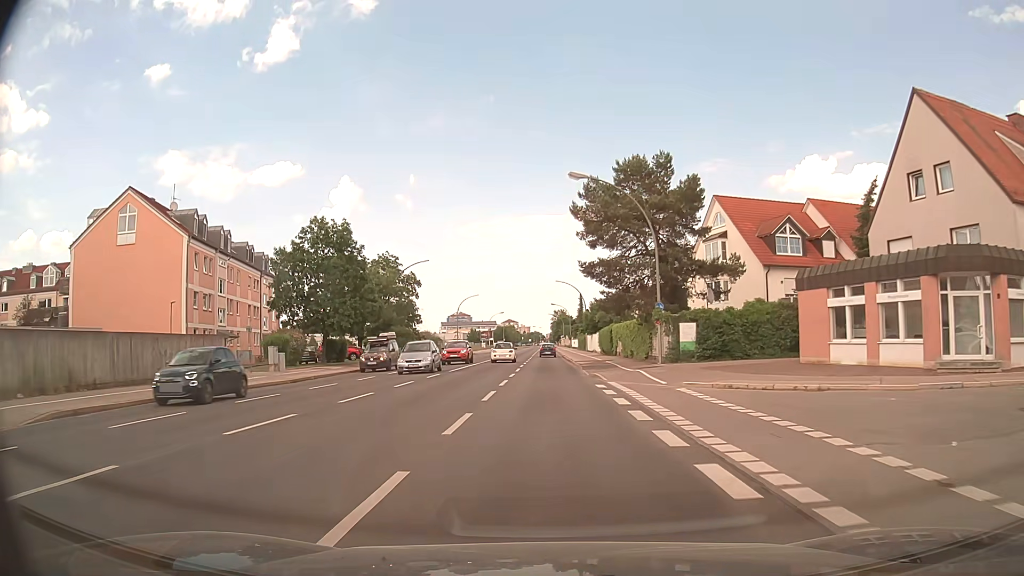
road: secondary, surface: asphalt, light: Day
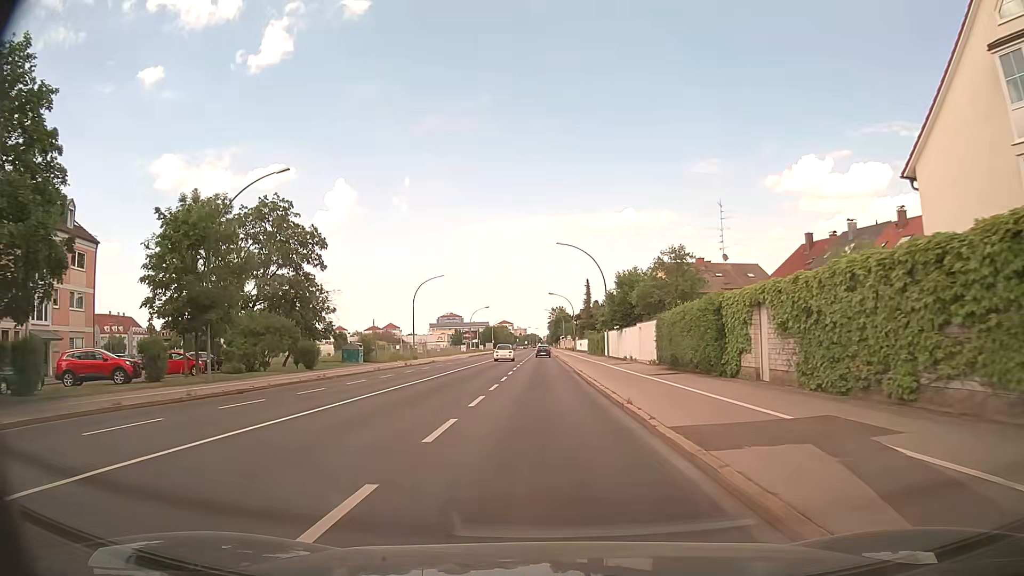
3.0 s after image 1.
(+0.2, +36.7) m; 0°
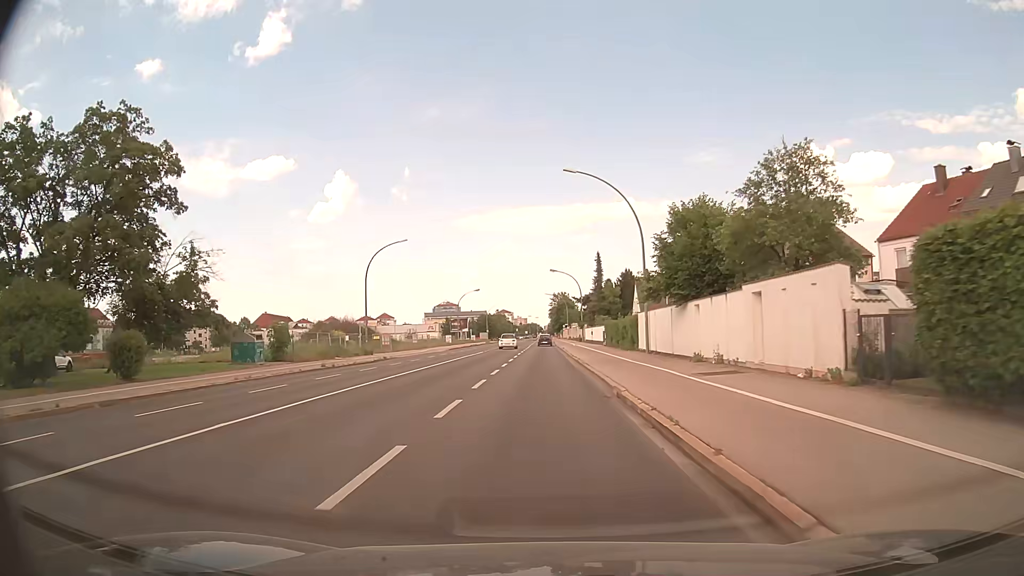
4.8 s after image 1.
(+0.2, +22.1) m; +1°
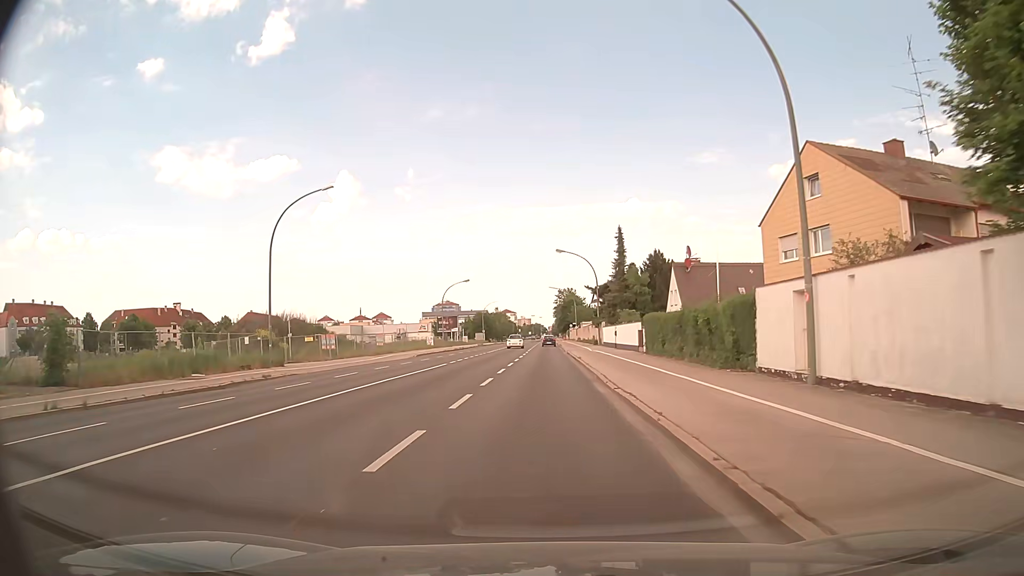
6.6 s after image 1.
(-0.2, +22.4) m; -1°
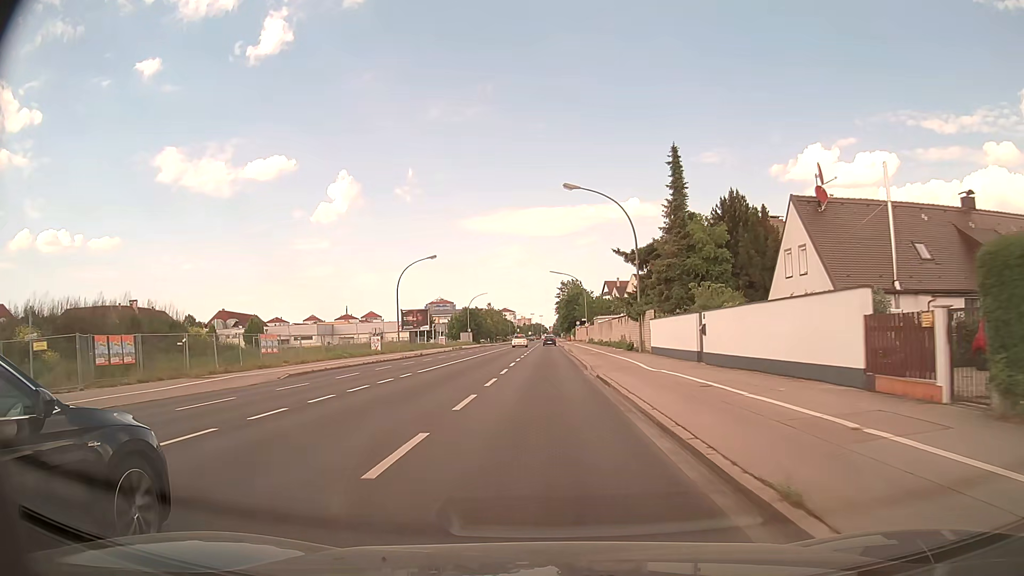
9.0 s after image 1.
(0.0, +30.5) m; 0°
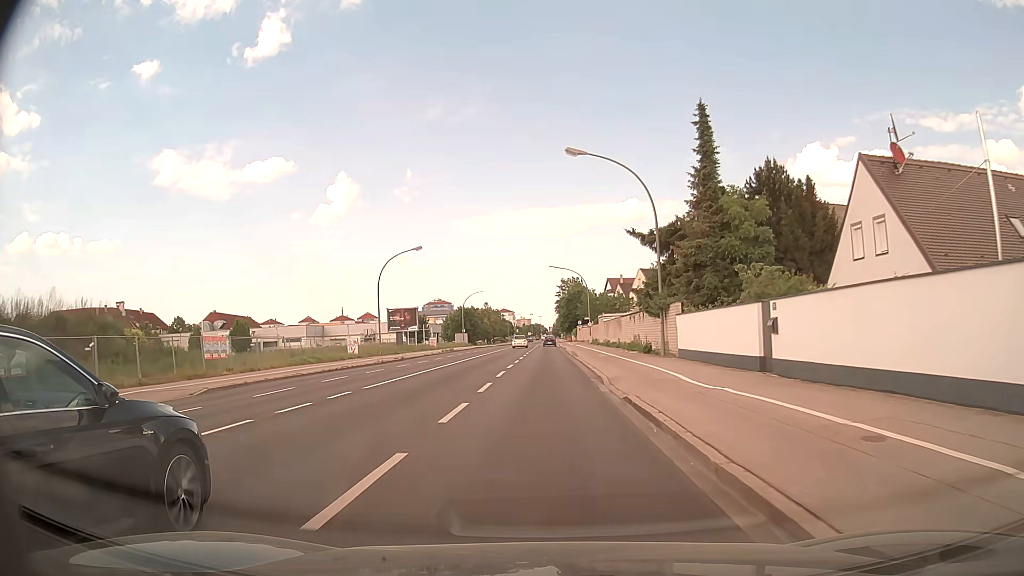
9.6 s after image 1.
(0.0, +7.8) m; 0°
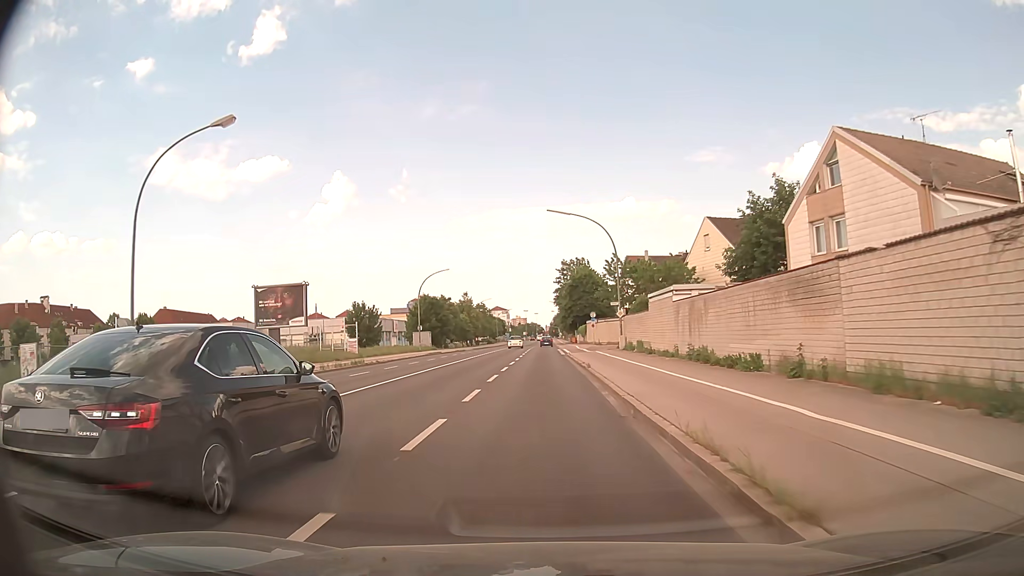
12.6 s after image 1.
(-0.1, +38.6) m; 0°
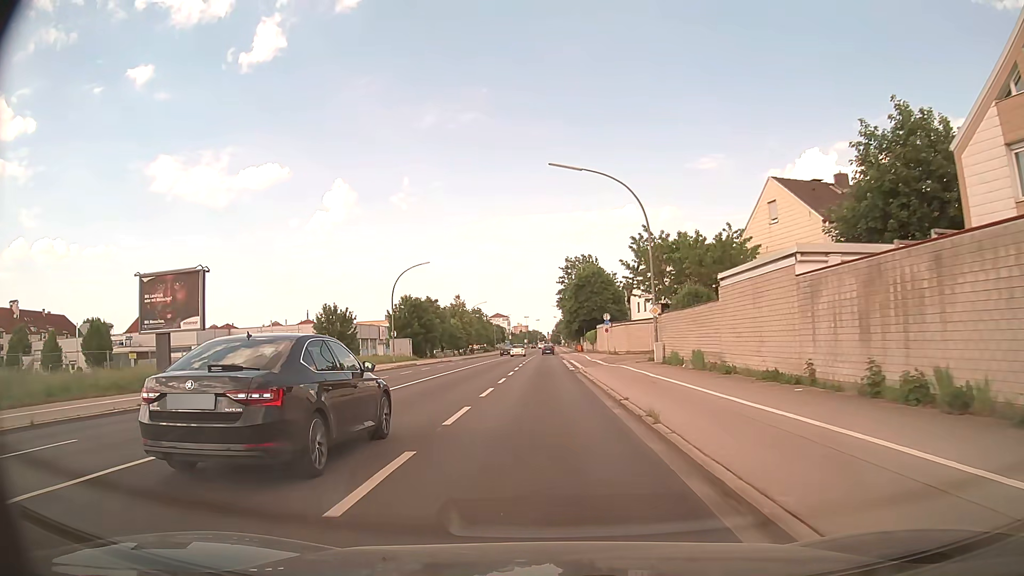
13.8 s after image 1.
(-0.1, +14.8) m; 0°
(0, +10) (0, +20) (0, +30) (0, +40) (0, +50) (0, +60) (0, +70) (0, +80) (0, +90) (0, +100) m
